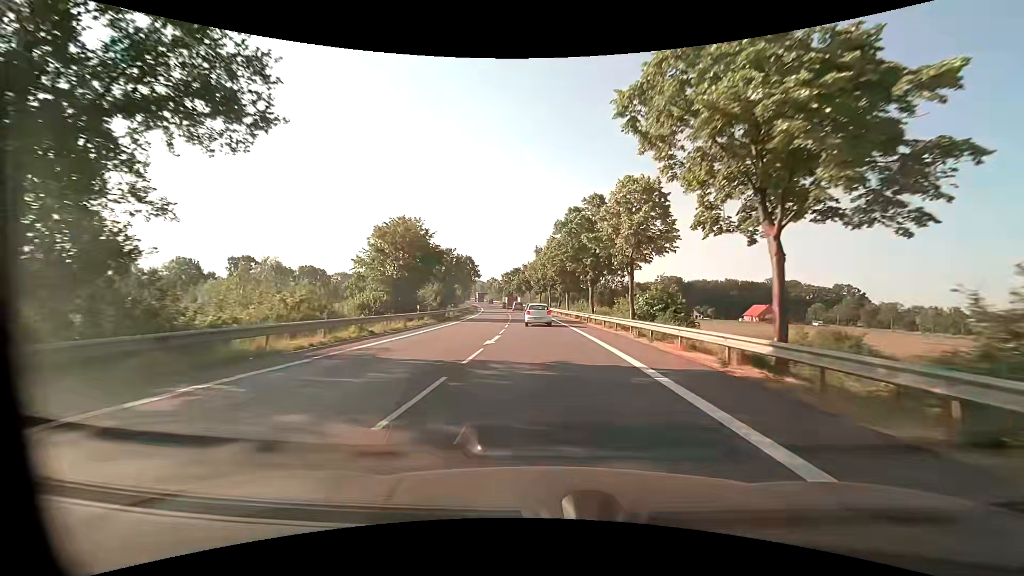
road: primary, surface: asphalt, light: Day
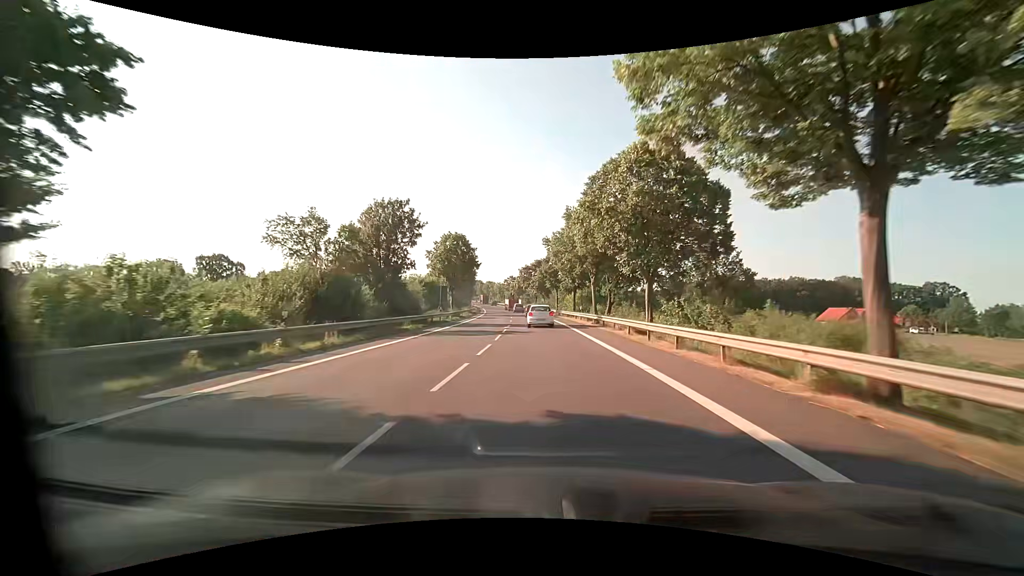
(-1.2, +39.6) m; -3°
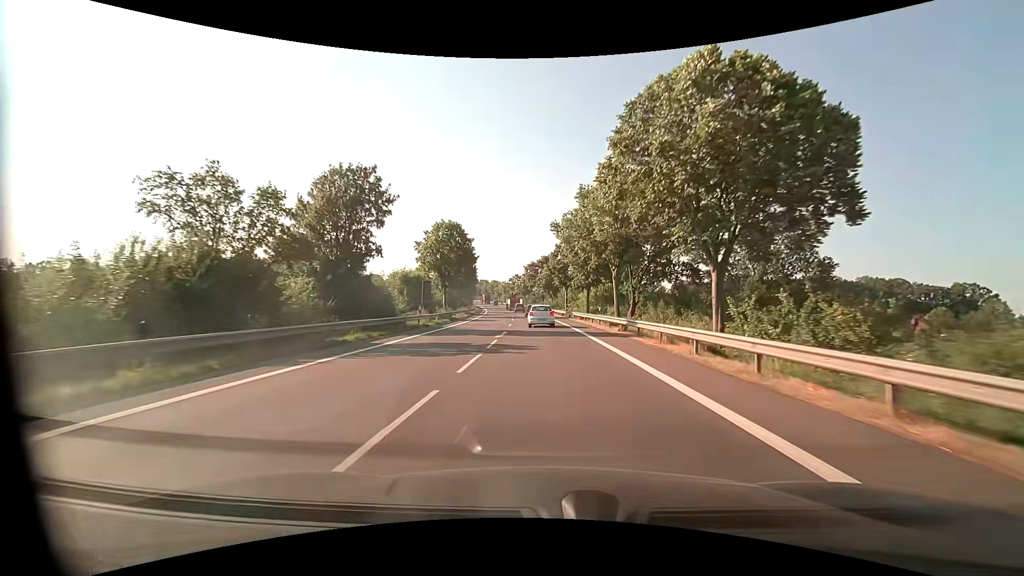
(-0.1, +9.8) m; -1°
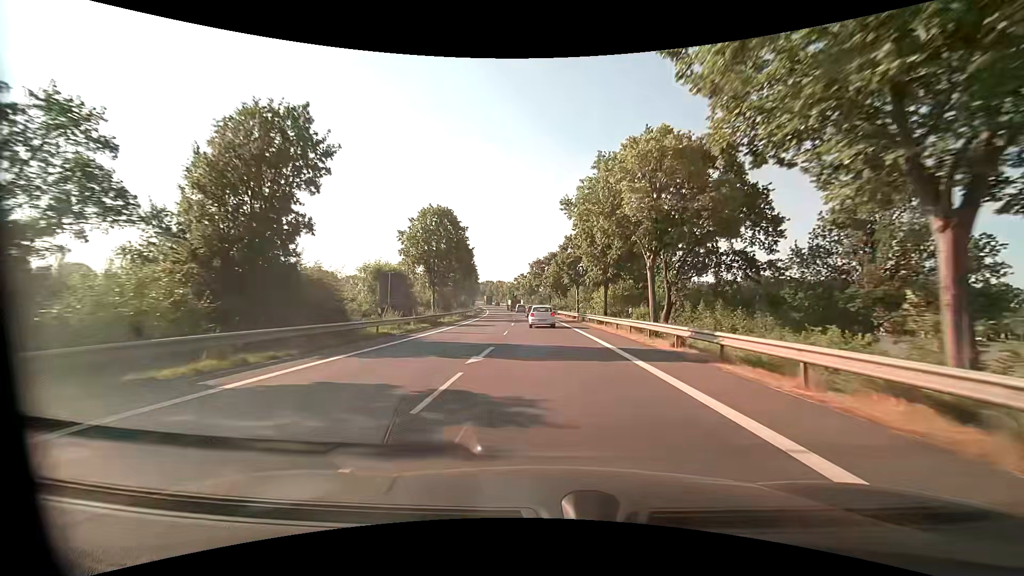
(-0.1, +9.8) m; 0°
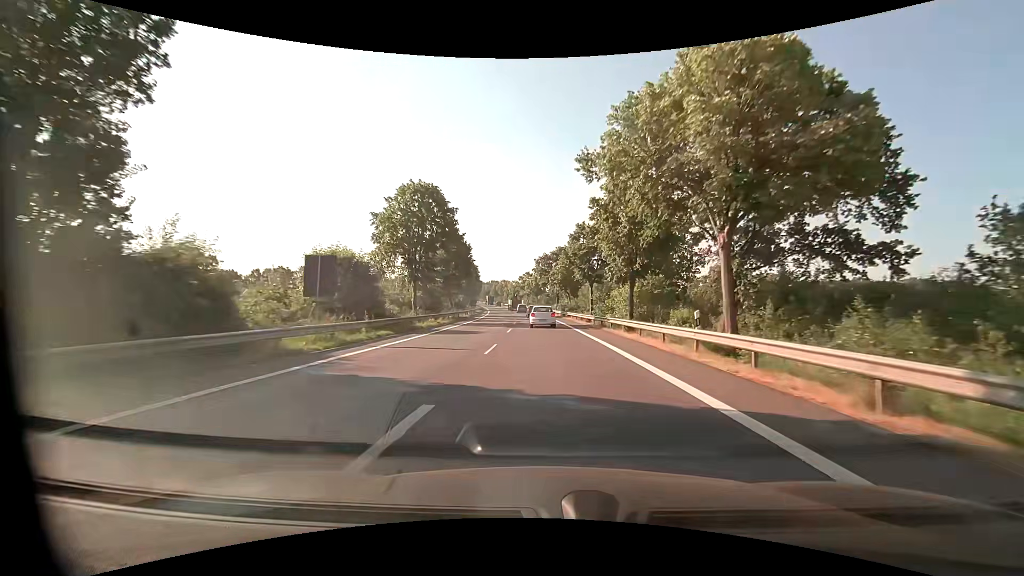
(-0.1, +9.9) m; -1°
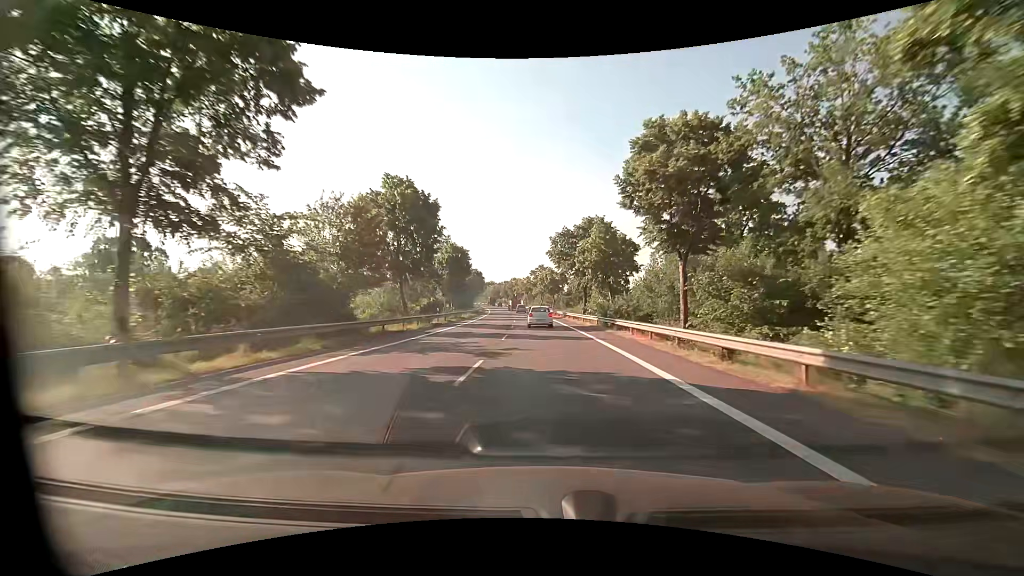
(-0.4, +30.1) m; -2°
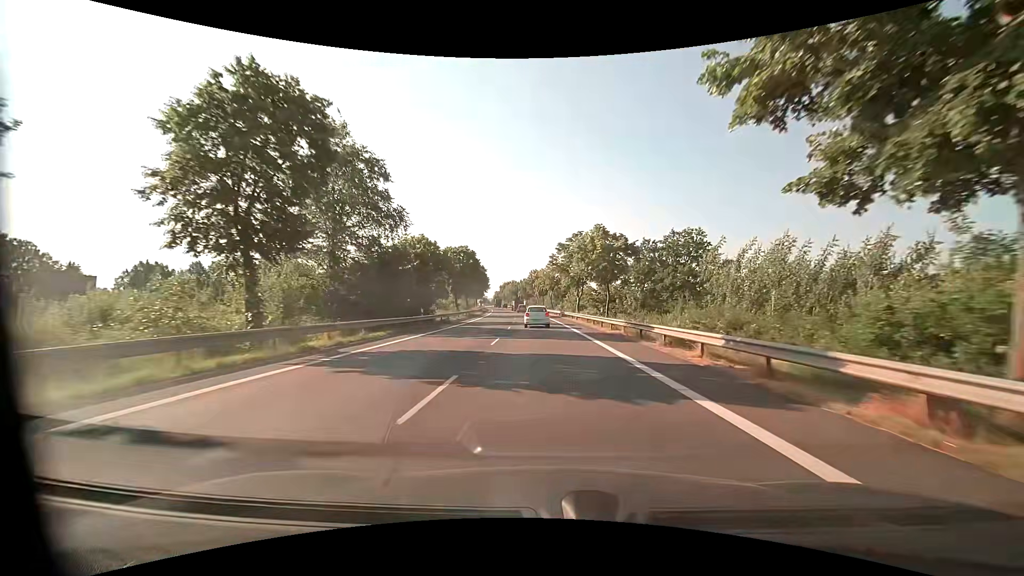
(-1.3, +51.1) m; -3°
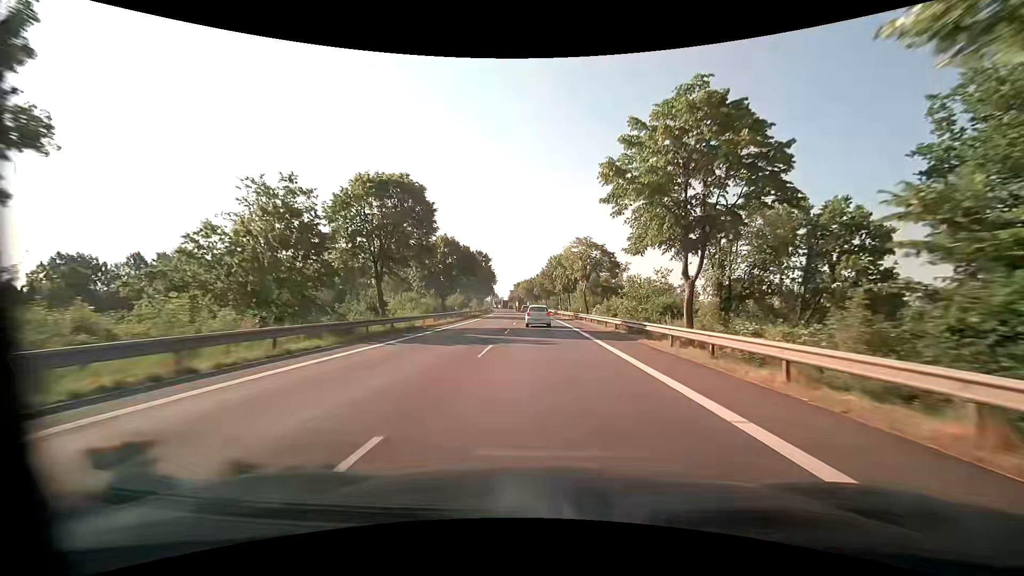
(-0.8, +40.7) m; -2°
(0, +10) (0, +20) (0, +30) (-1, +40) (-1, +50) (-2, +60) (-2, +70) (-3, +80) (-3, +90) (-4, +100) m
